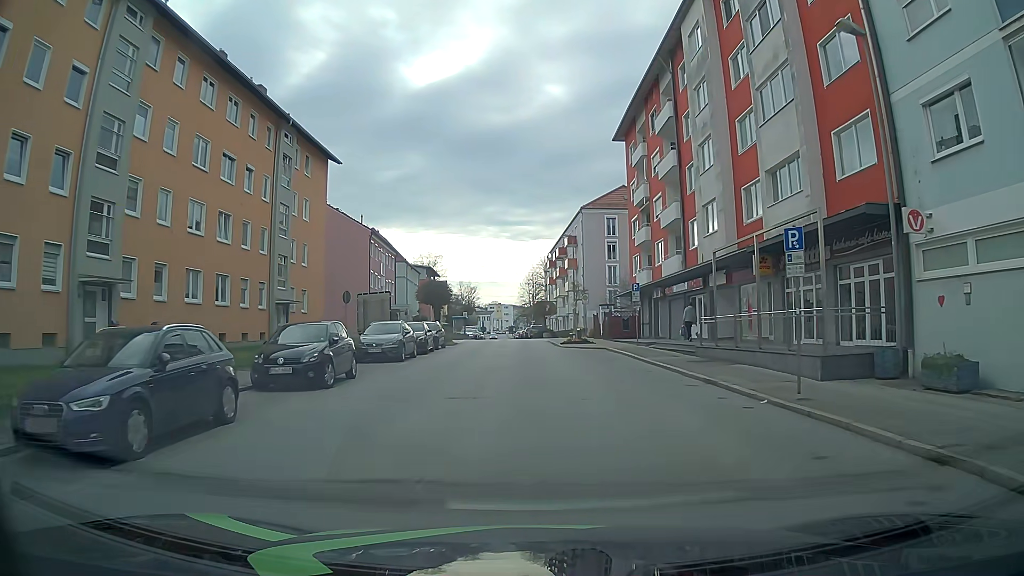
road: tertiary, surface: asphalt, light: Day
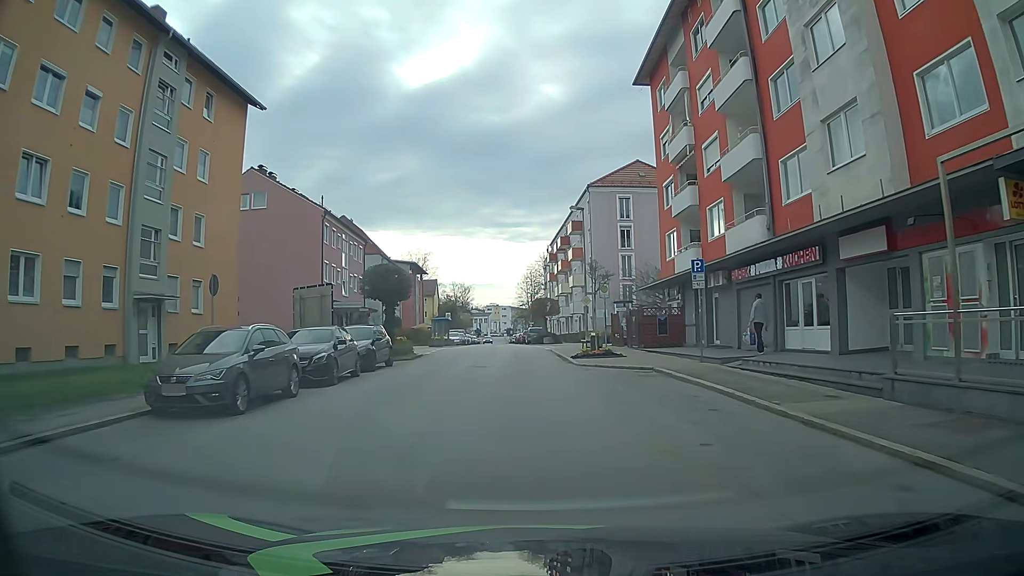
(0.0, +13.5) m; 0°
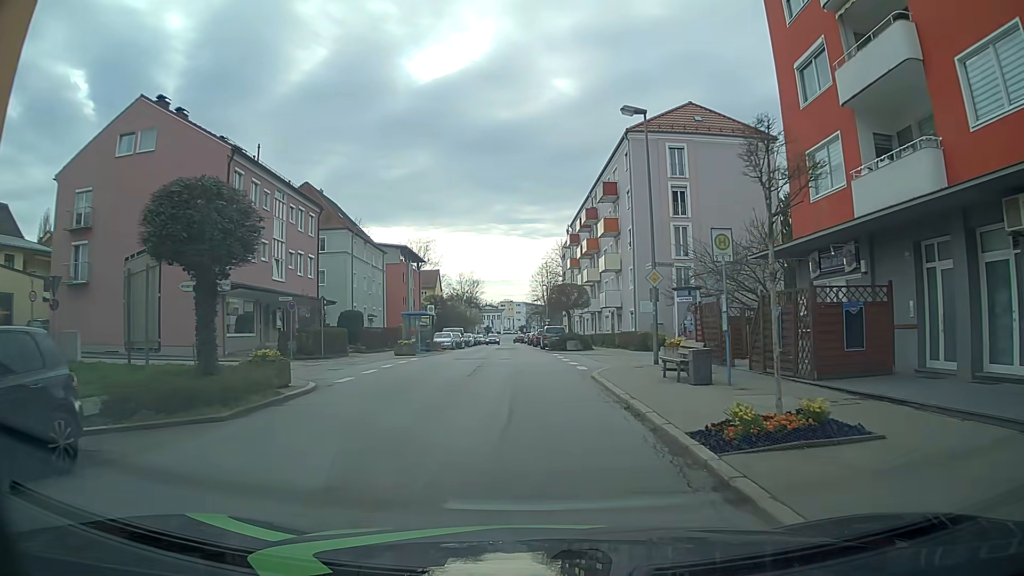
(-0.3, +18.1) m; -1°
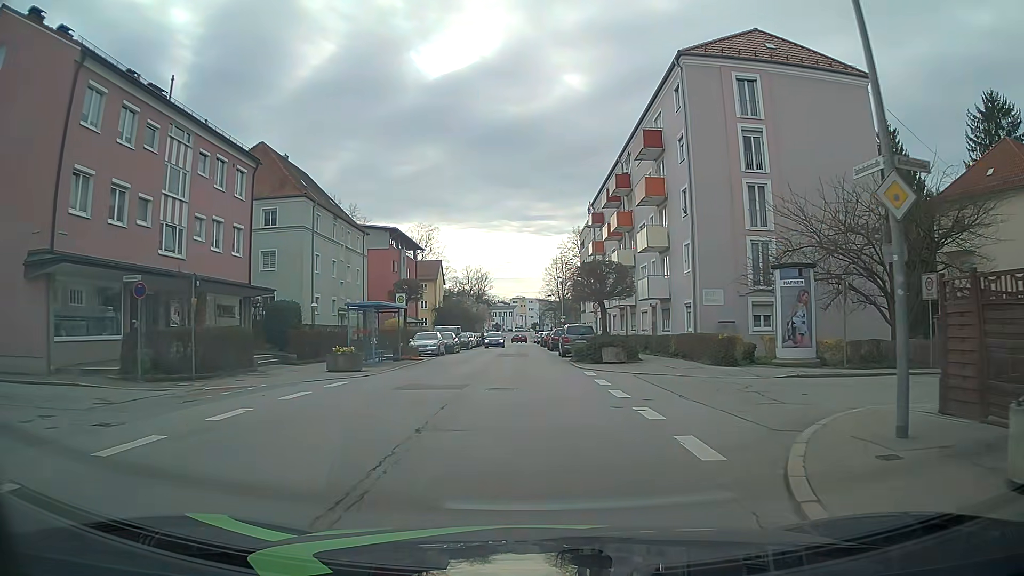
(-0.3, +13.7) m; -2°
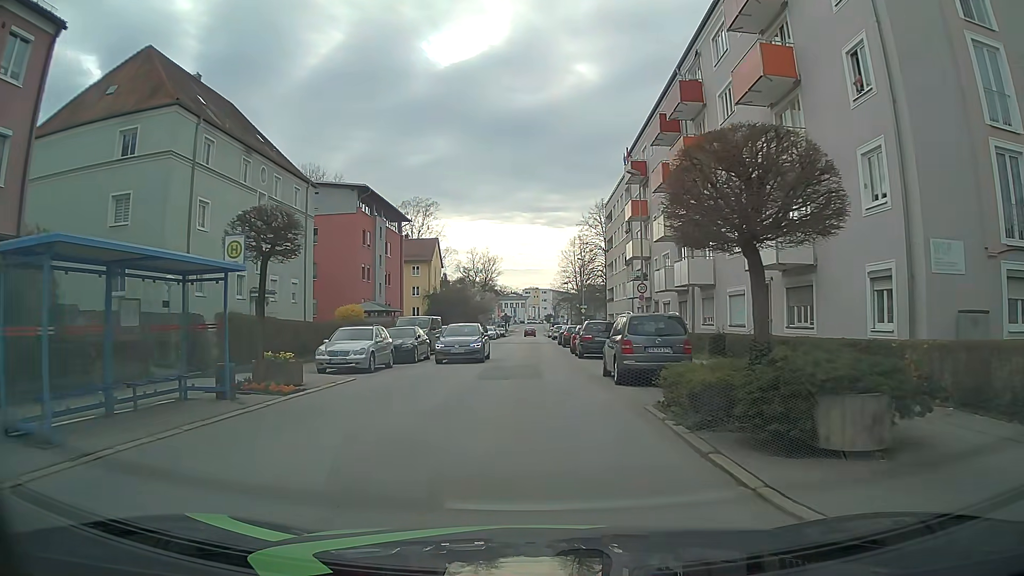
(-0.1, +18.2) m; -1°
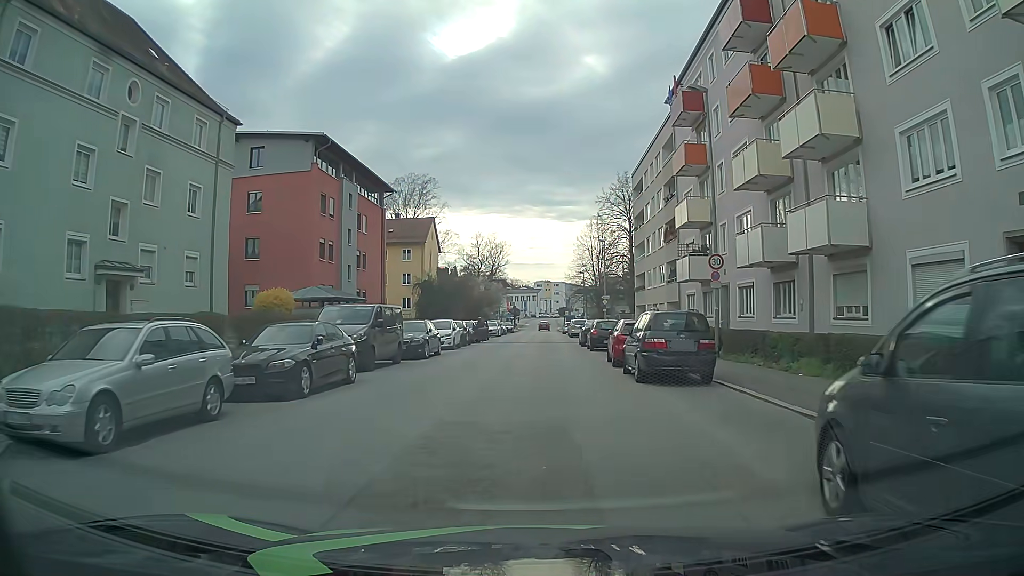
(-0.1, +13.7) m; -1°
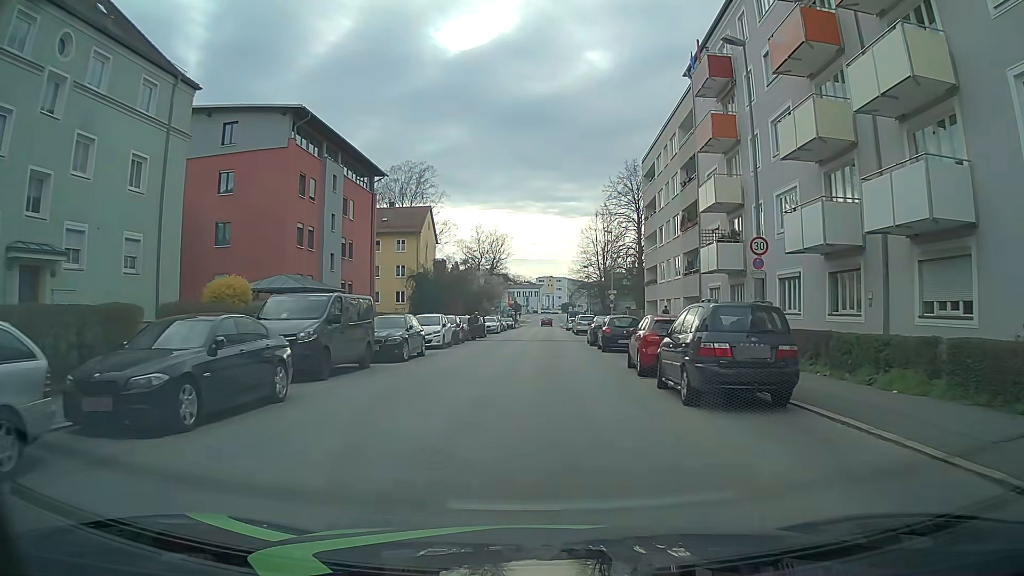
(0.0, +4.6) m; 0°
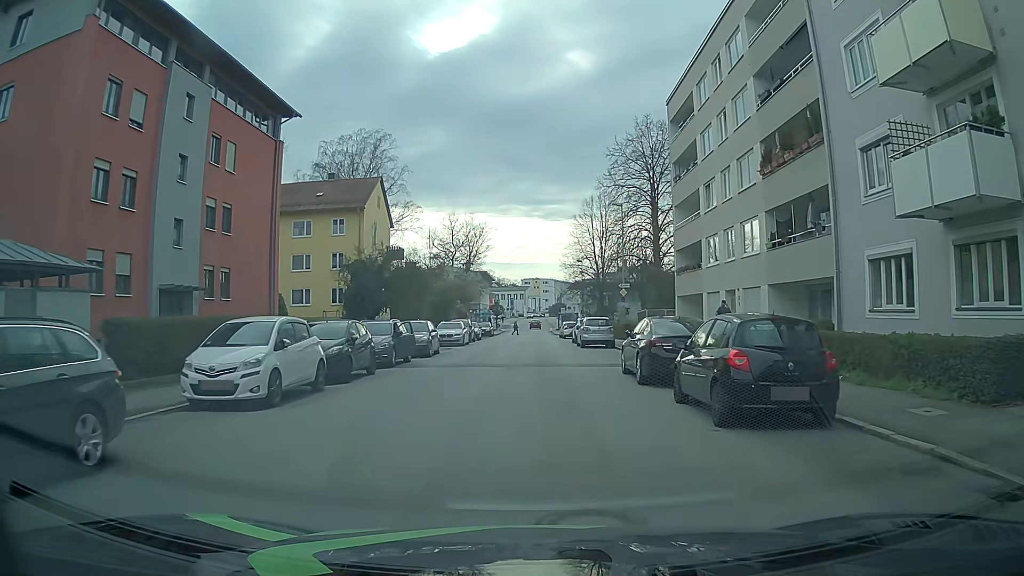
(+0.1, +18.2) m; +2°
(0, +10) (0, +20) (0, +30) (0, +40) (0, +50) (-1, +60) (-1, +70) (-1, +80) (-1, +90) (-1, +100) m
